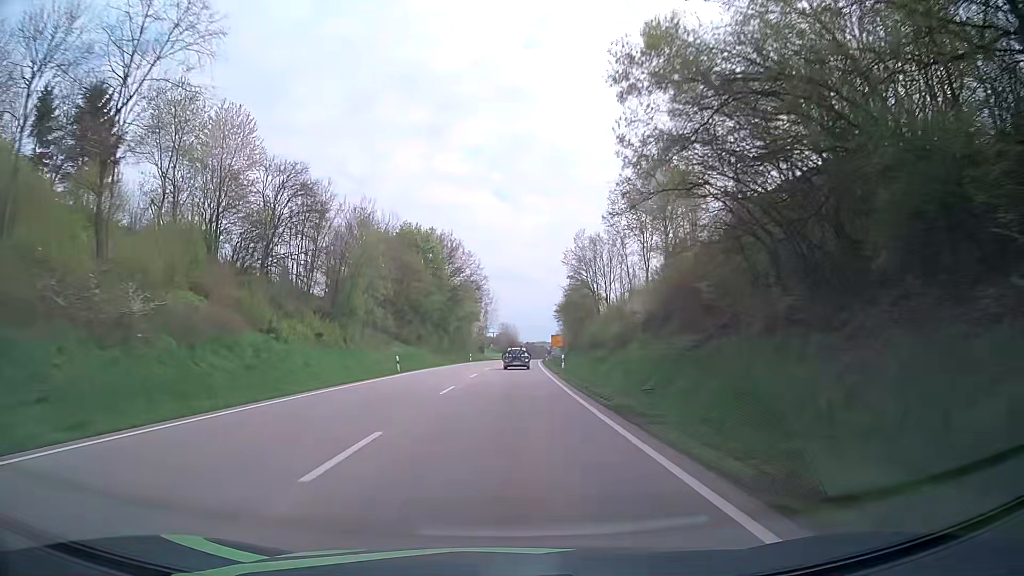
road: primary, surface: asphalt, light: Day
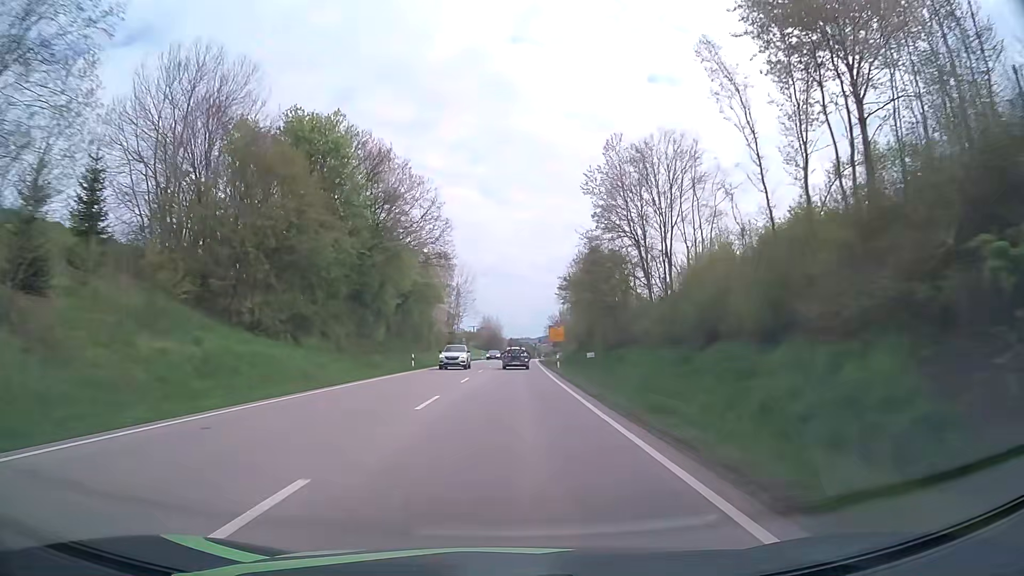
(+0.6, +41.5) m; +1°
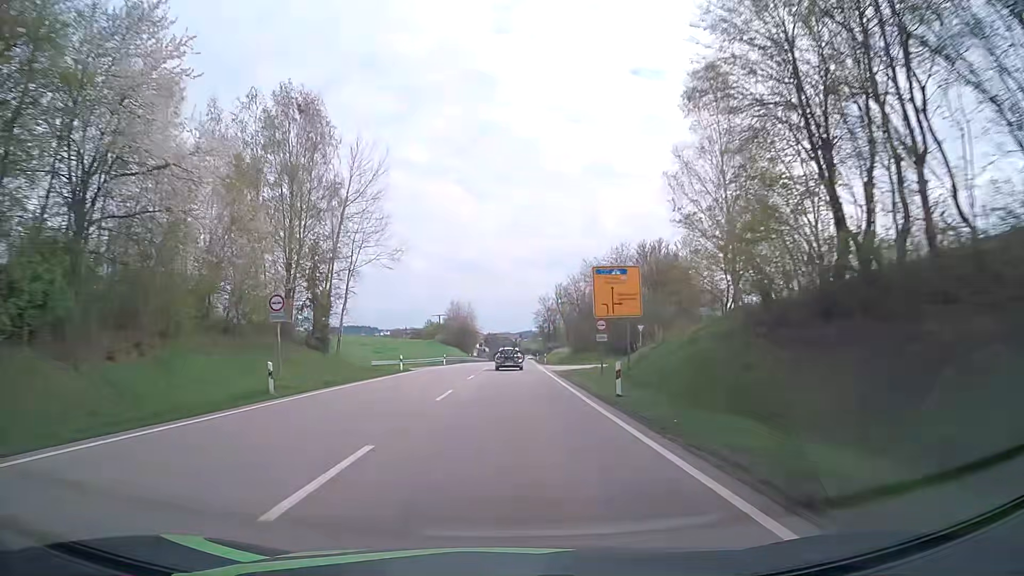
(+1.2, +69.6) m; +2°
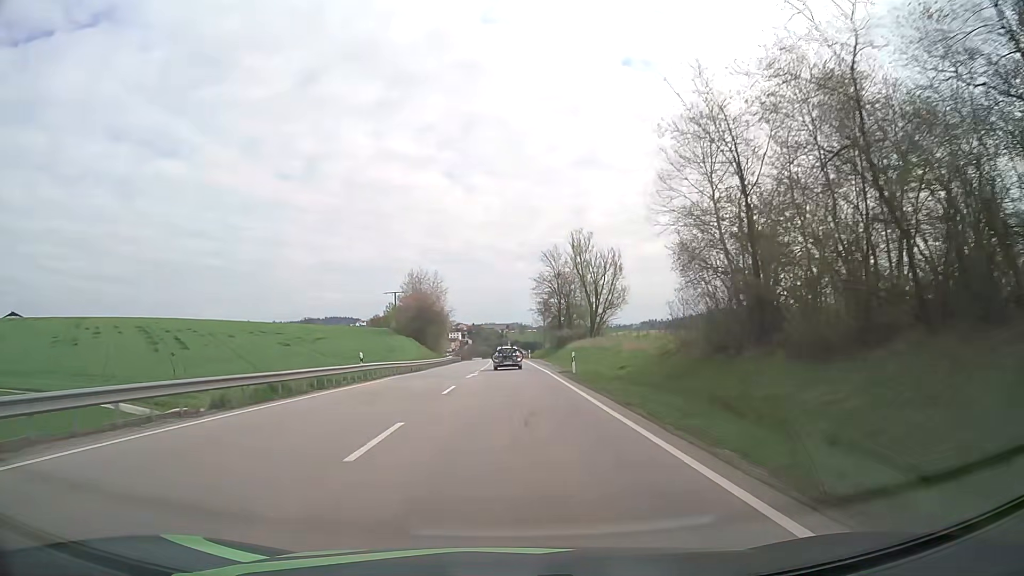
(+0.9, +69.8) m; +1°
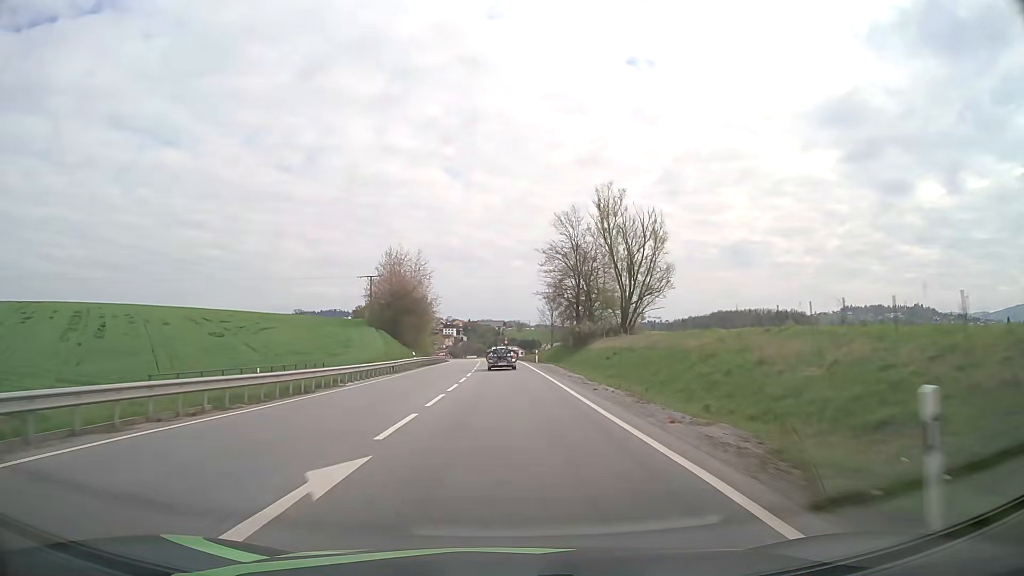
(+0.1, +28.0) m; 0°
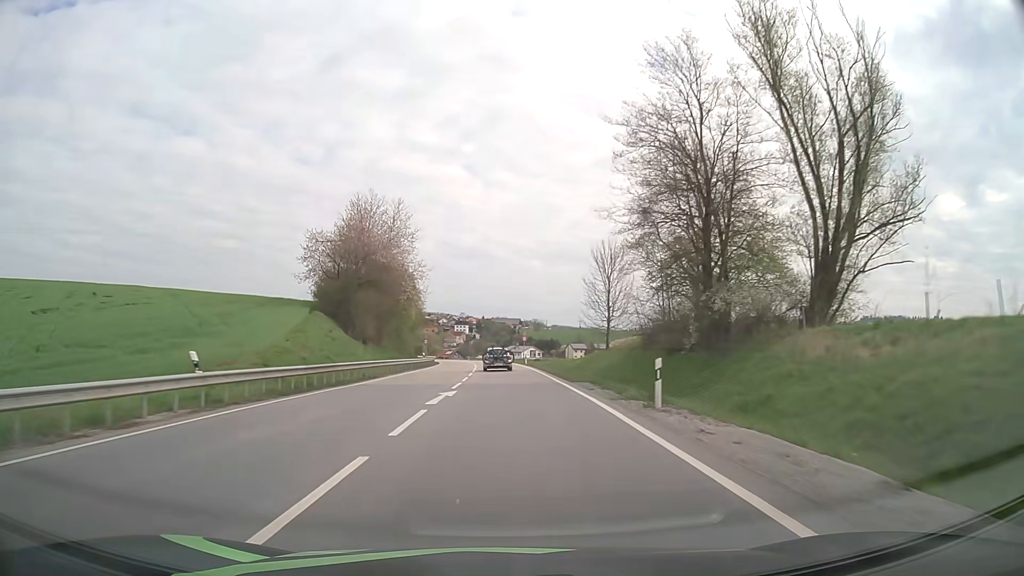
(-0.3, +42.2) m; -1°
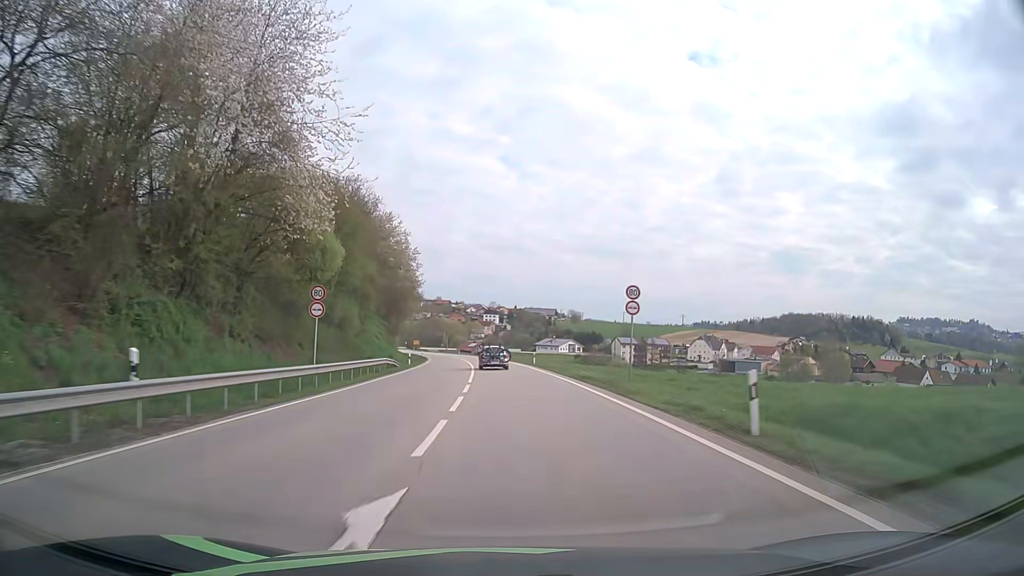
(-1.3, +56.5) m; -3°
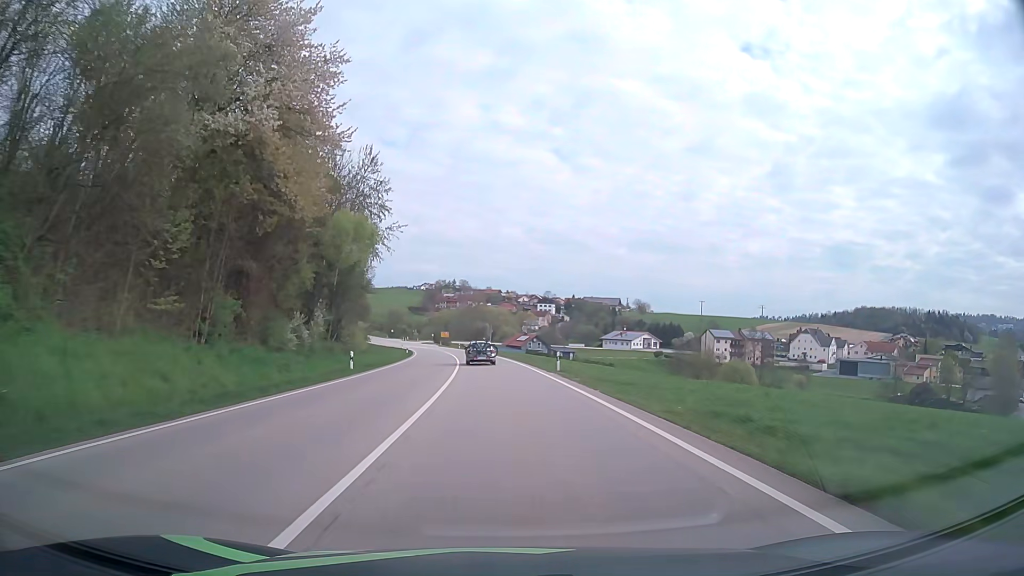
(-2.1, +68.7) m; -4°
